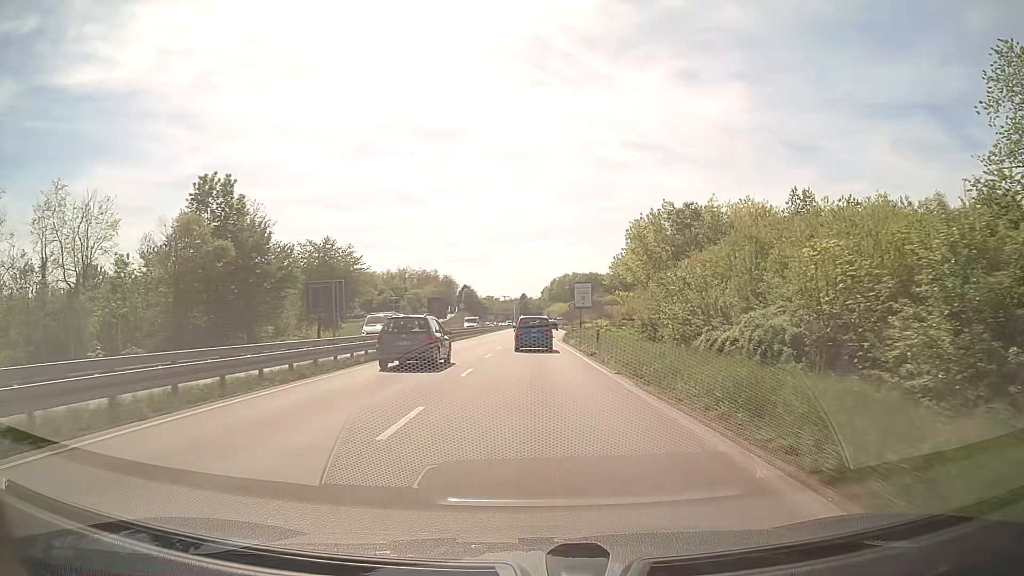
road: primary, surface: asphalt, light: Day
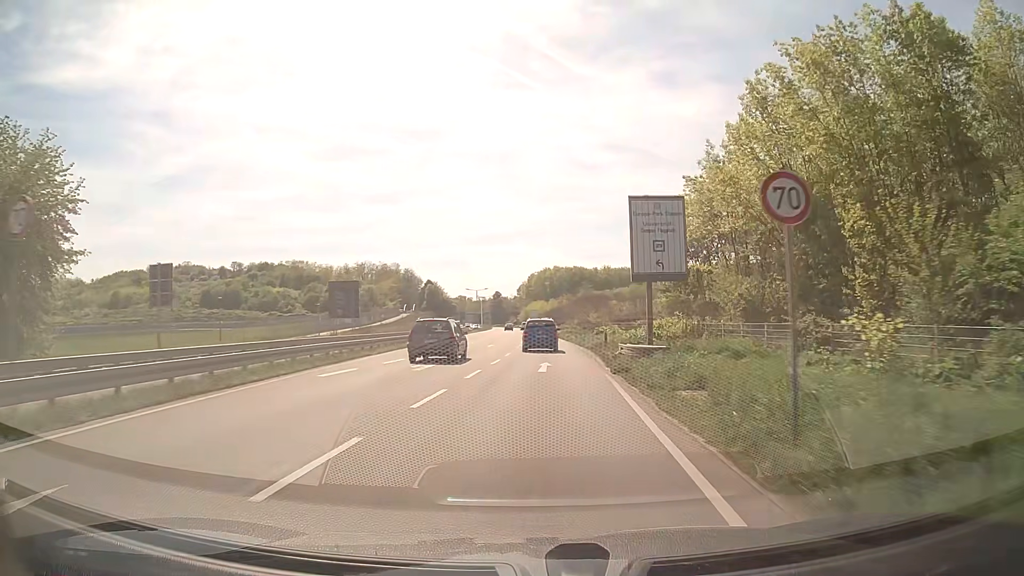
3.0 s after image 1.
(+0.7, +50.9) m; +2°
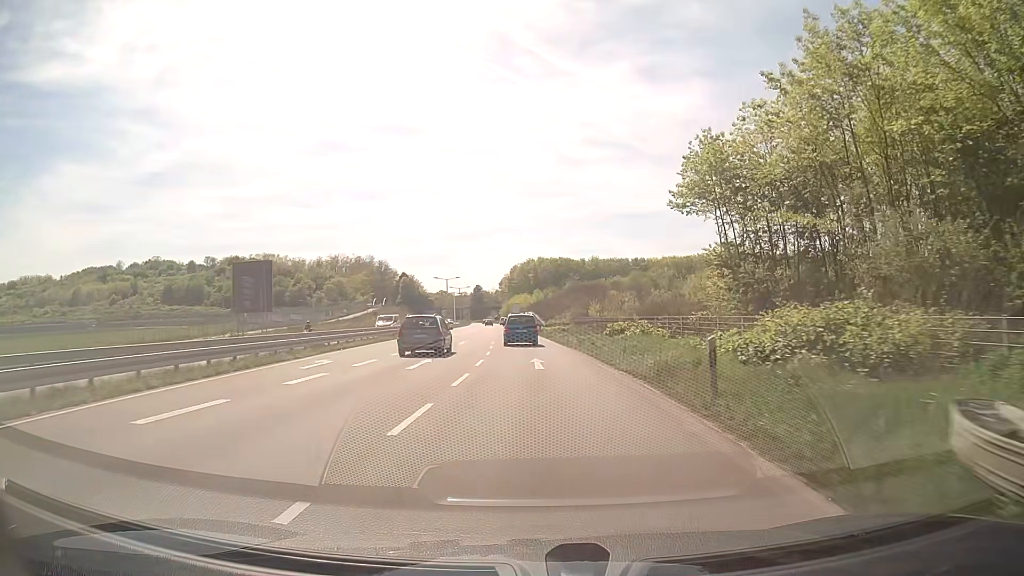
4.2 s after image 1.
(+0.3, +21.1) m; +1°
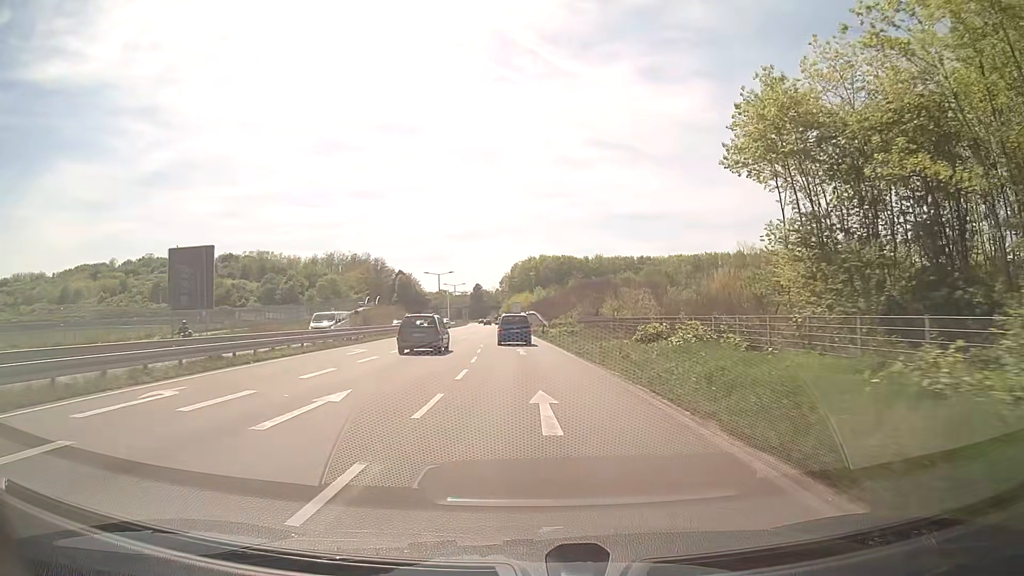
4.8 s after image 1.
(0.0, +10.7) m; 0°
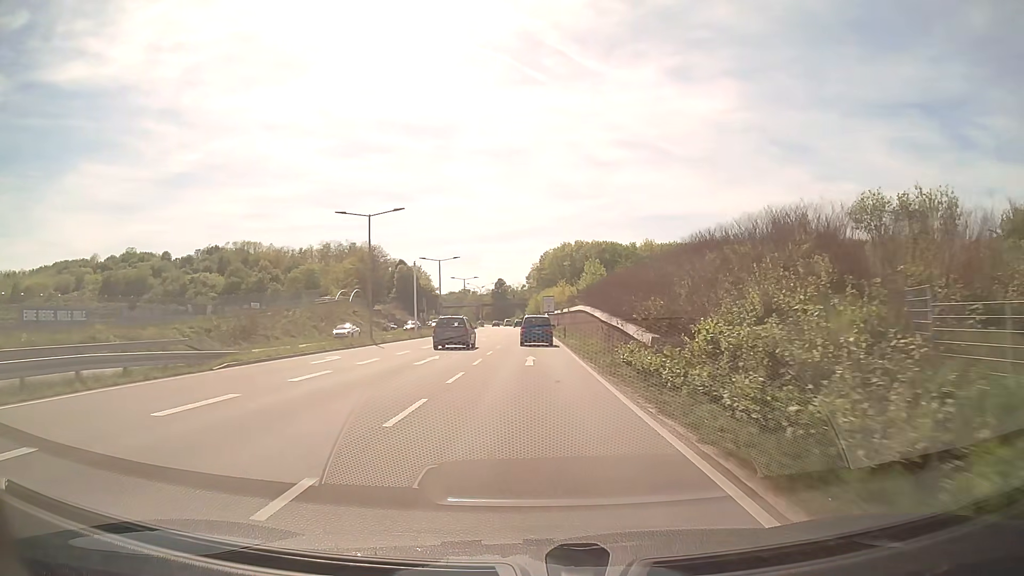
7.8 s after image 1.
(-1.5, +54.9) m; -2°
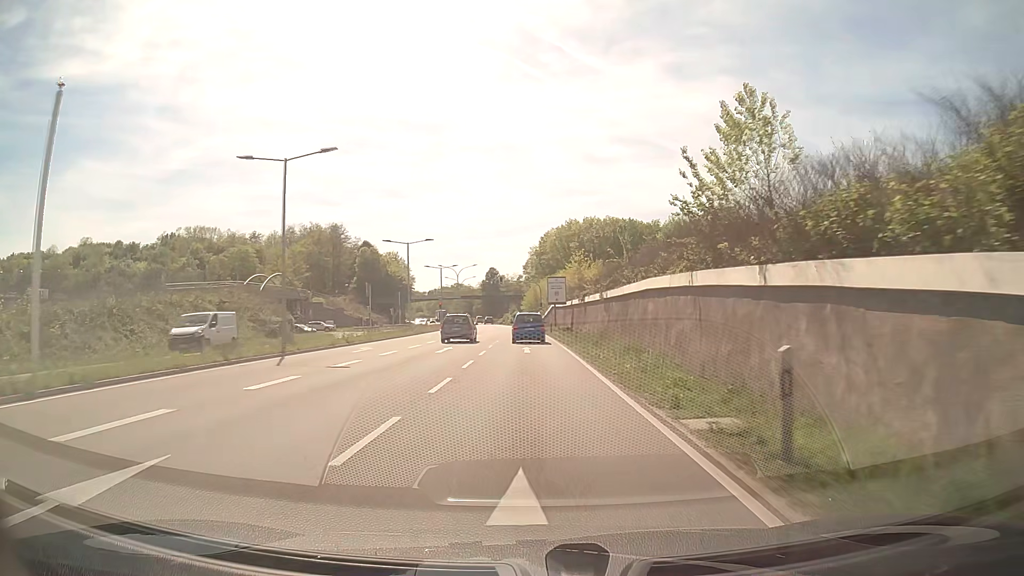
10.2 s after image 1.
(+0.1, +44.5) m; 0°
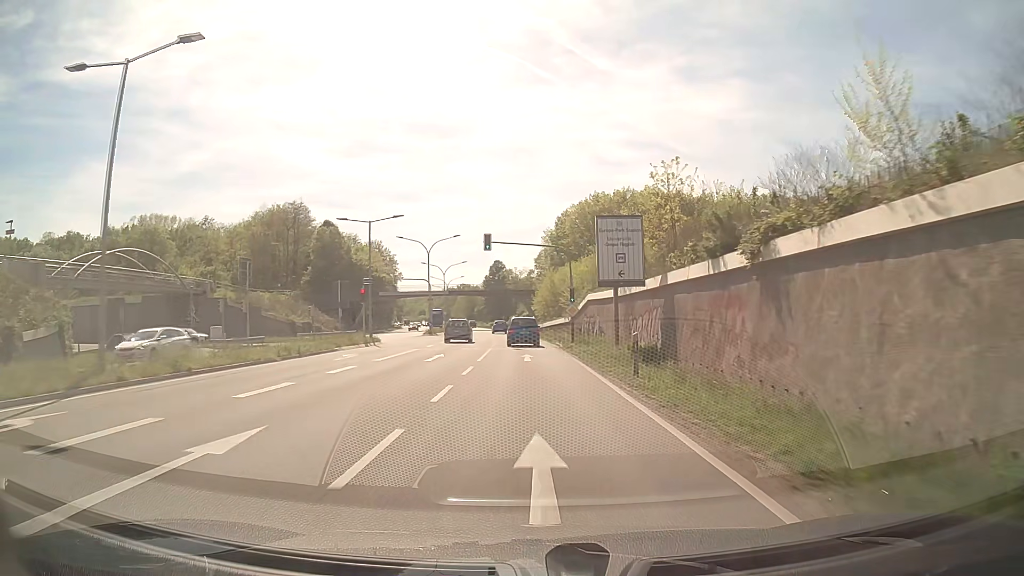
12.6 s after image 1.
(-0.4, +42.9) m; -1°
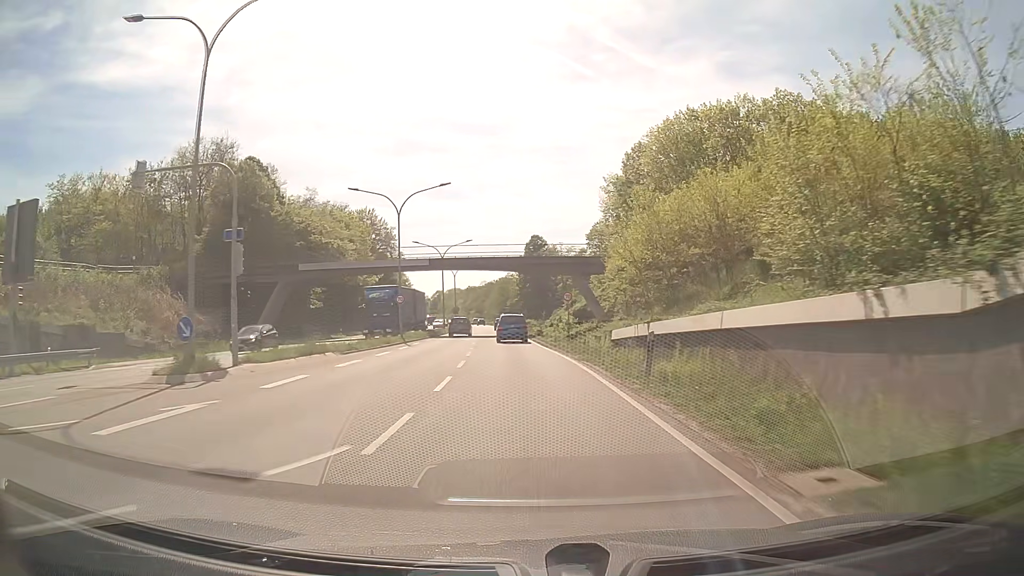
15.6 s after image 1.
(-1.2, +54.3) m; -4°
(0, +10) (0, +20) (-1, +30) (-1, +40) (-2, +50) (-3, +60) (-3, +70) (-4, +80) (-4, +90) (-5, +100) m
